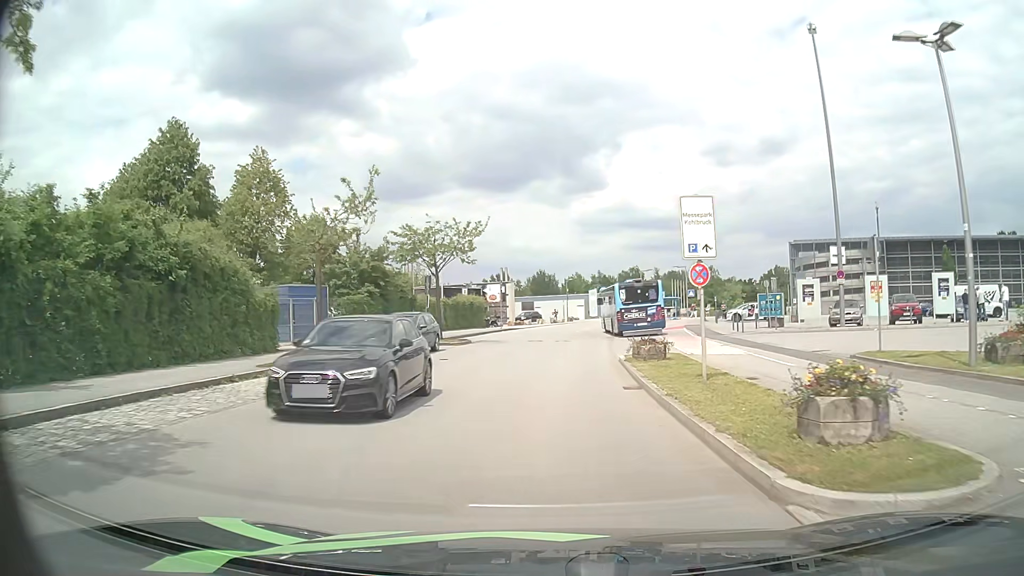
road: residential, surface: asphalt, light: Day
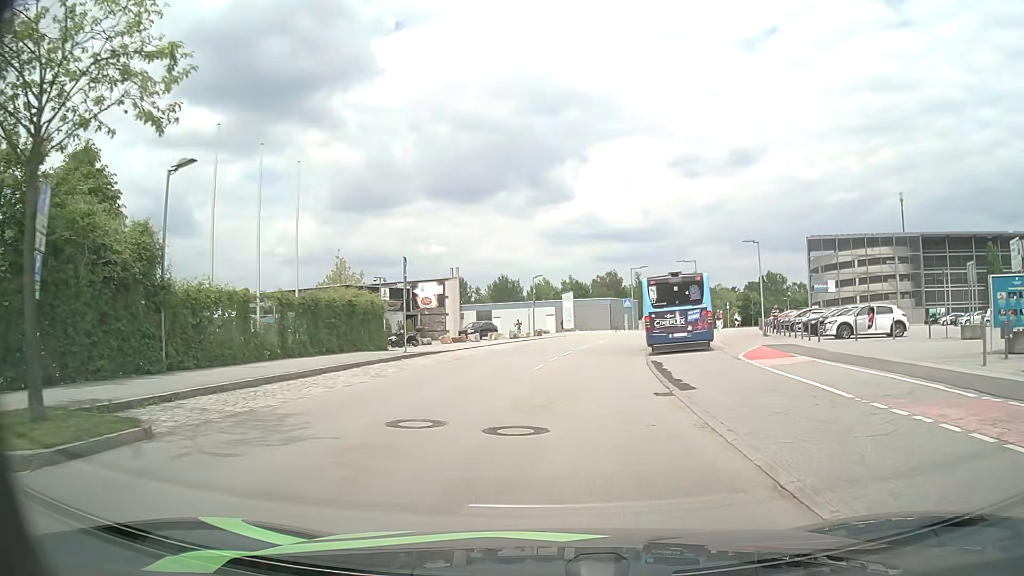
(+0.6, +24.8) m; +3°
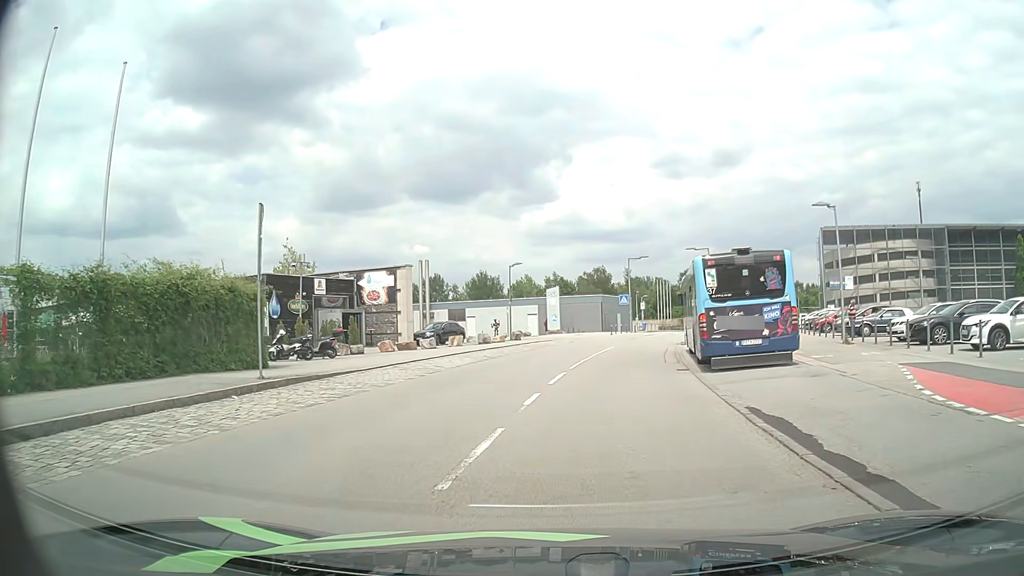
(+0.2, +12.2) m; +1°
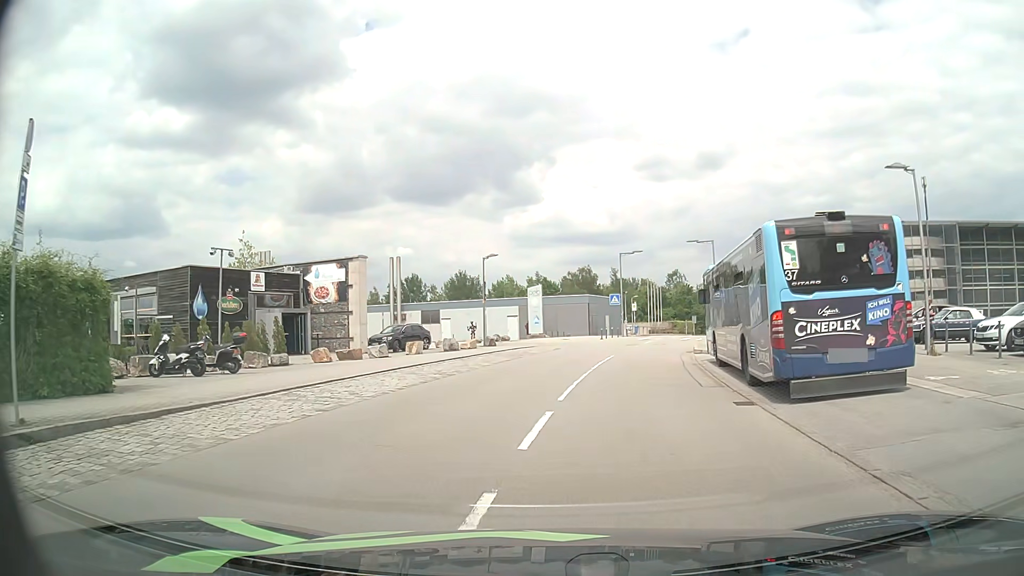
(+0.1, +7.1) m; +1°
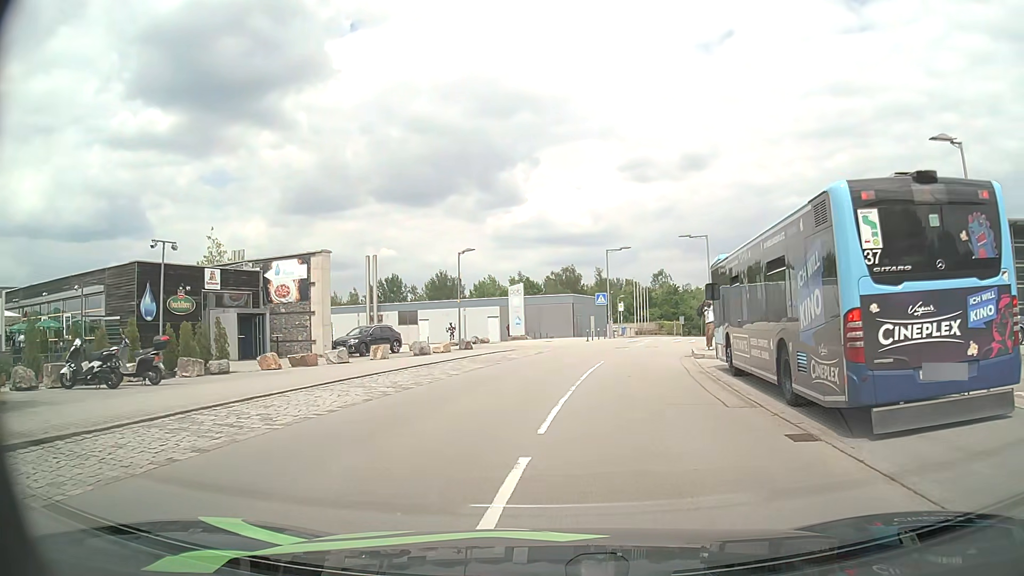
(+0.1, +3.4) m; +2°
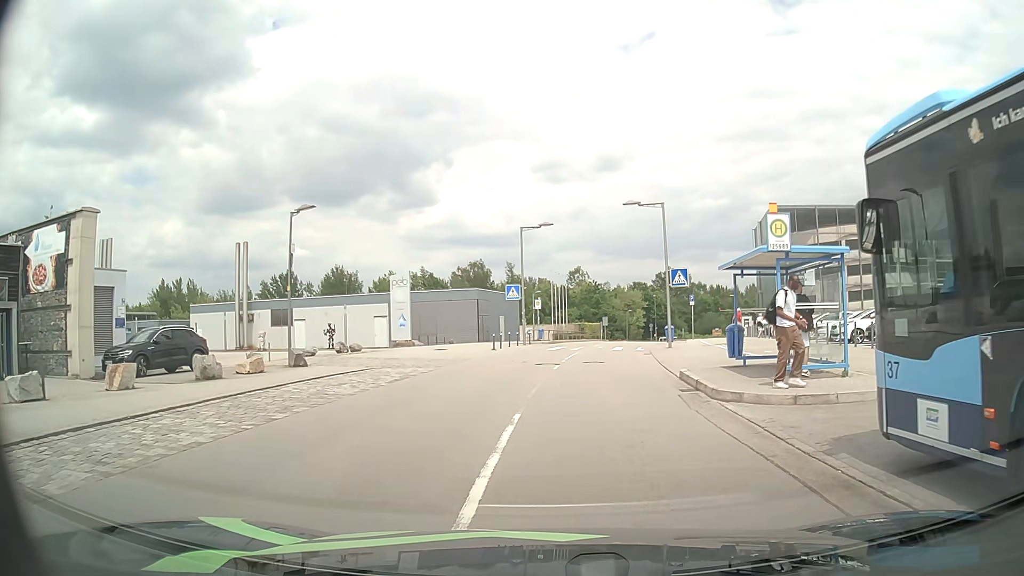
(+0.7, +13.3) m; +7°
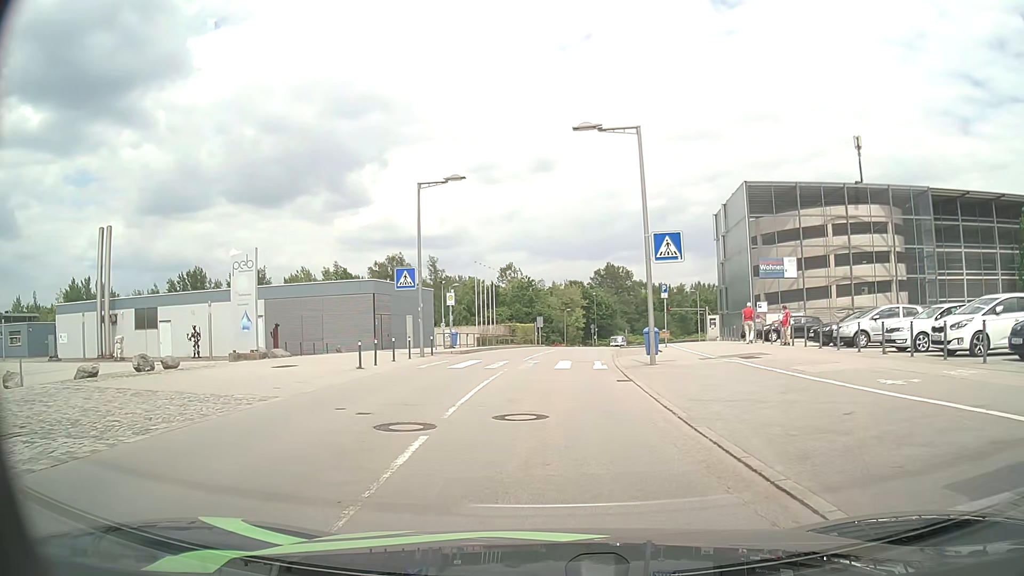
(+0.8, +13.2) m; +6°
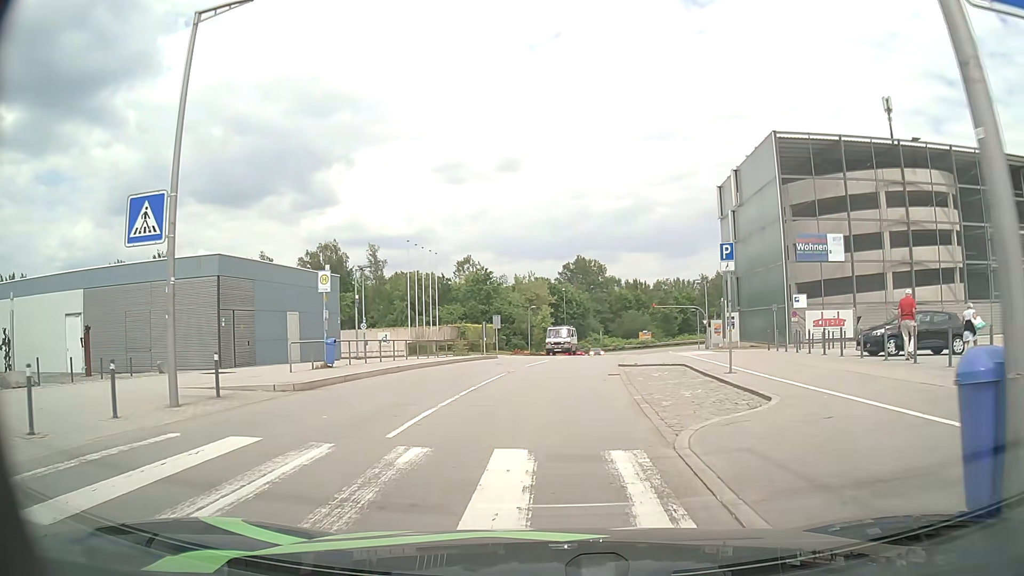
(+0.5, +16.8) m; +3°
